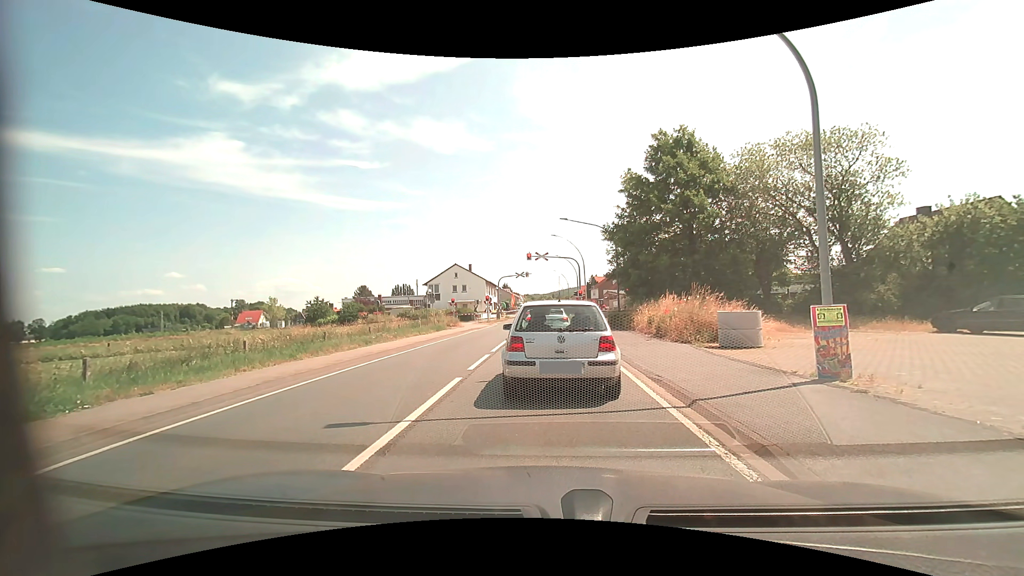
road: primary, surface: asphalt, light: Day
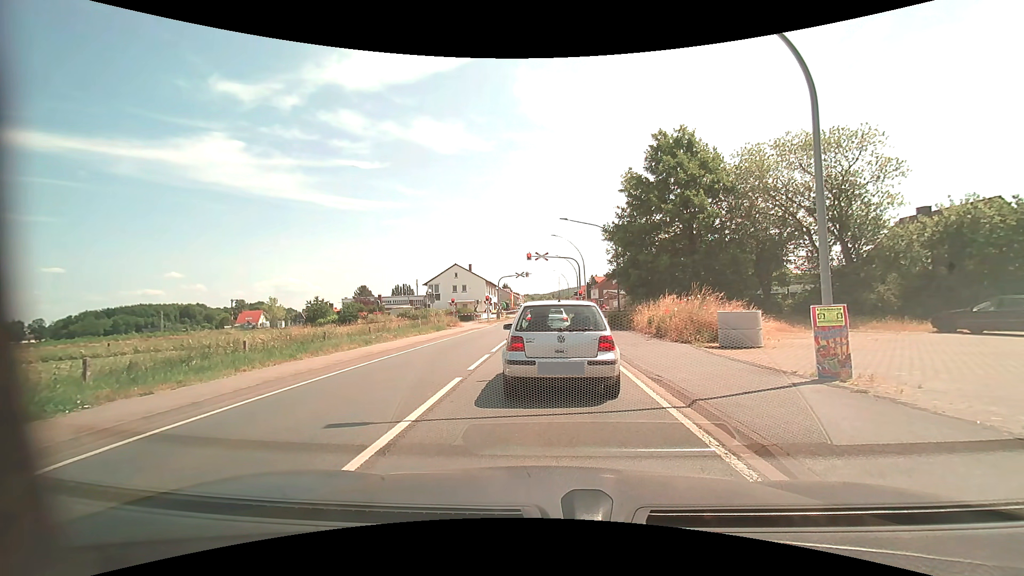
(0.0, 0.0) m; 0°
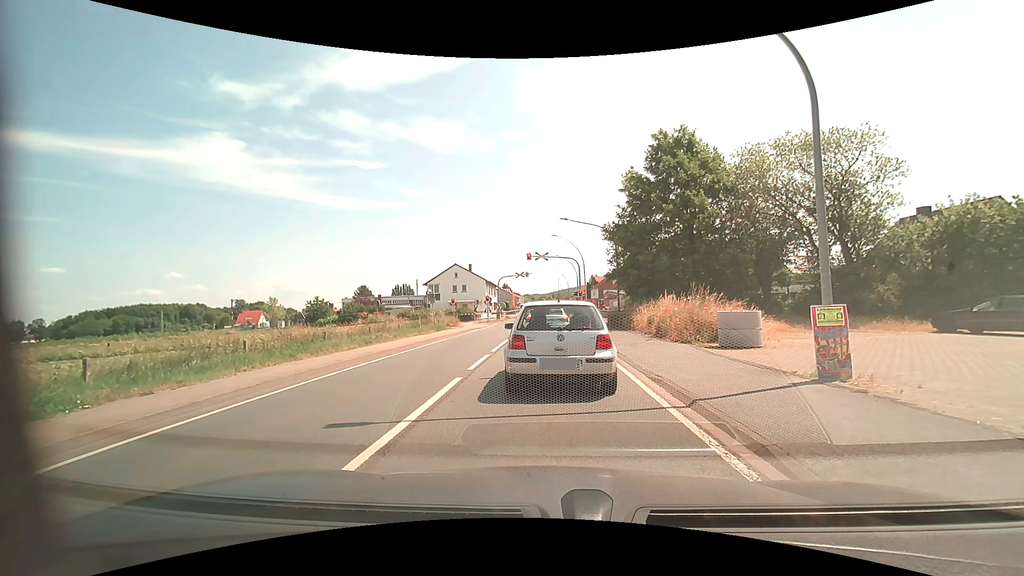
(0.0, 0.0) m; 0°
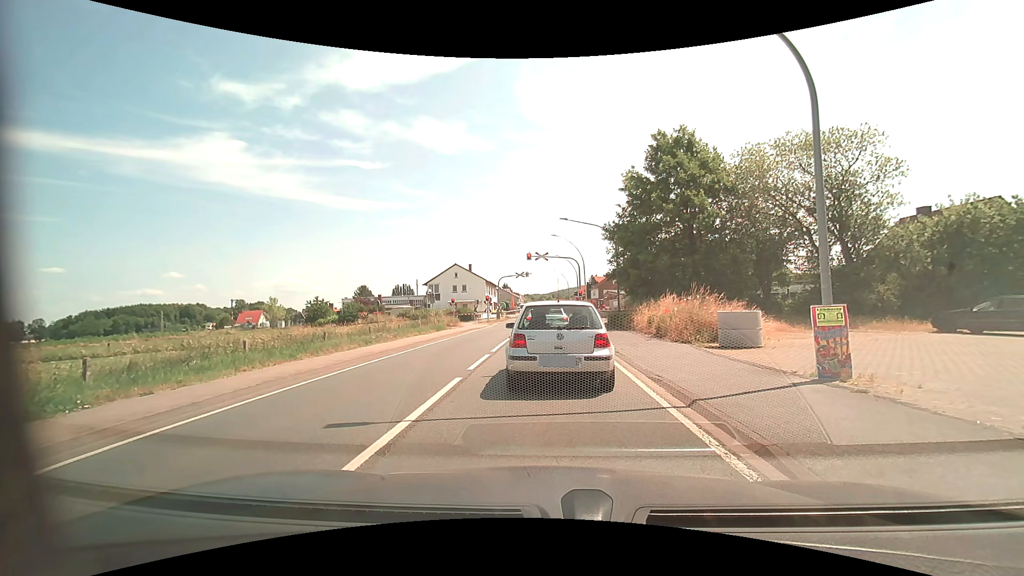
(0.0, 0.0) m; 0°
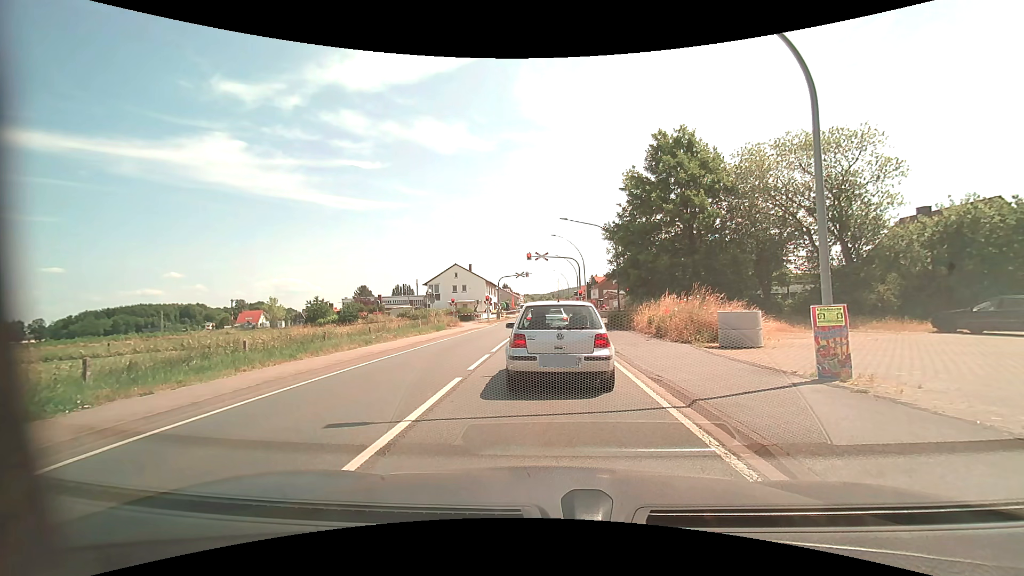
(0.0, 0.0) m; 0°
